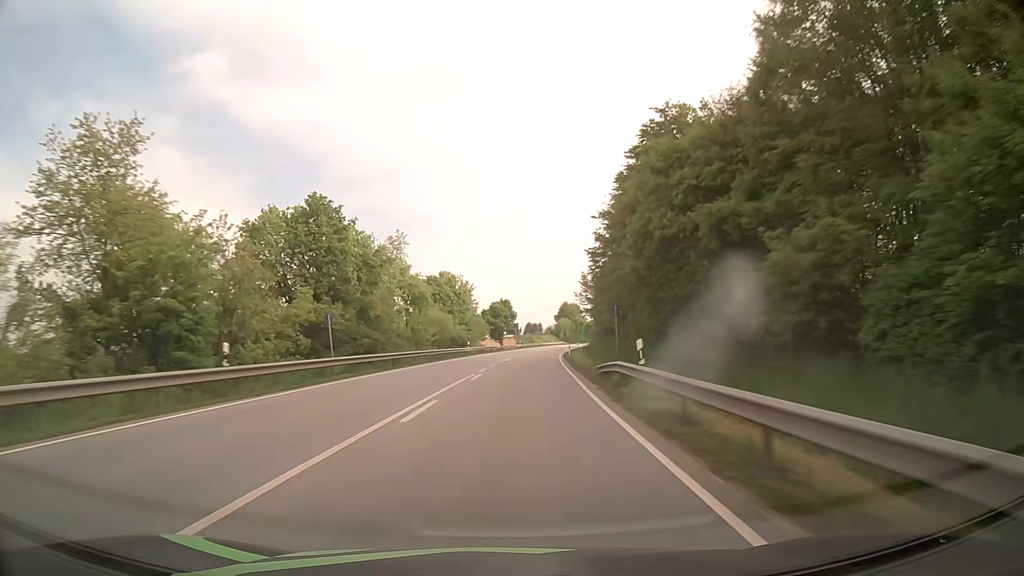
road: primary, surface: asphalt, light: Day
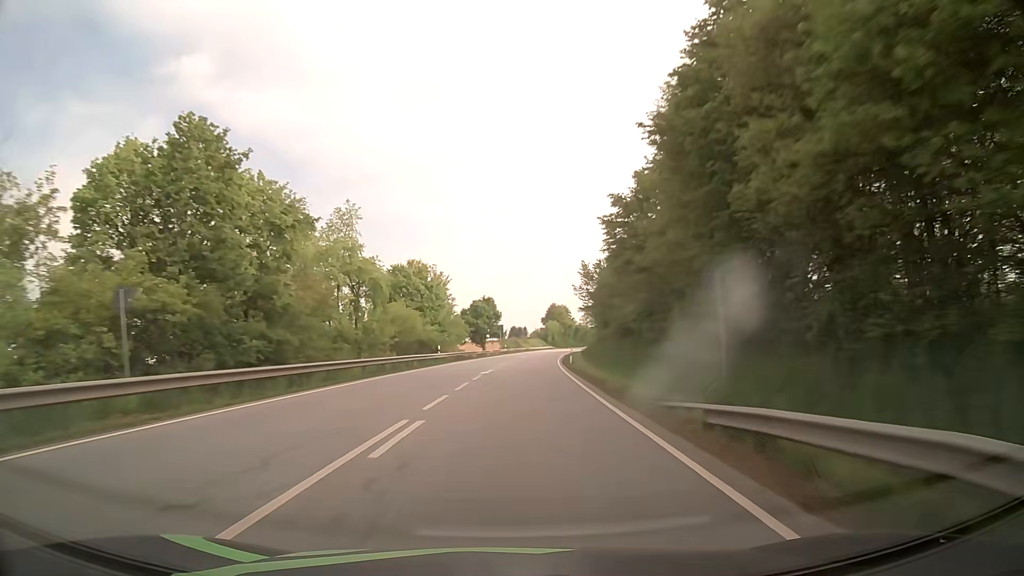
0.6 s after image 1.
(+0.1, +15.4) m; +1°
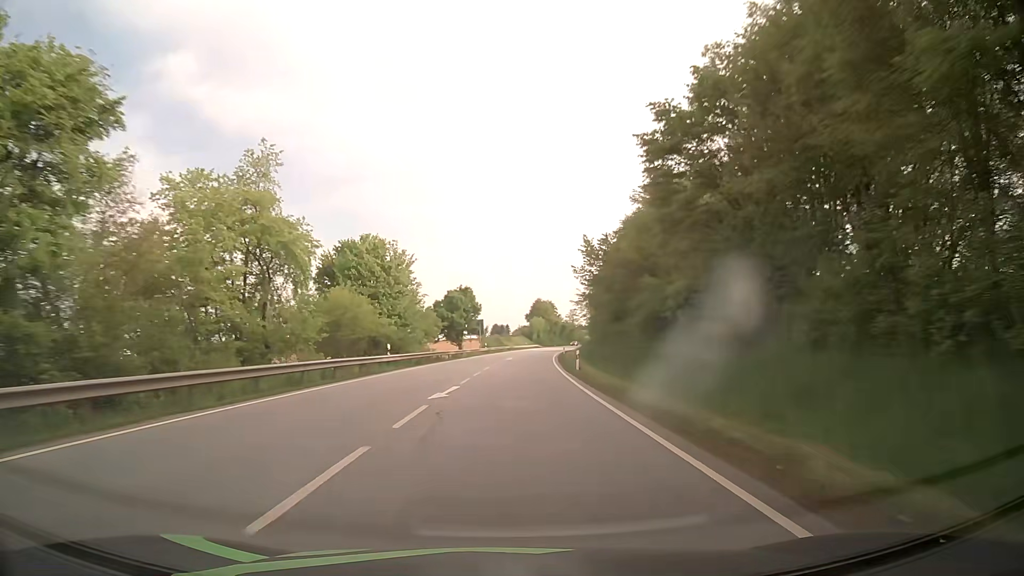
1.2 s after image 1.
(+0.2, +15.3) m; +1°
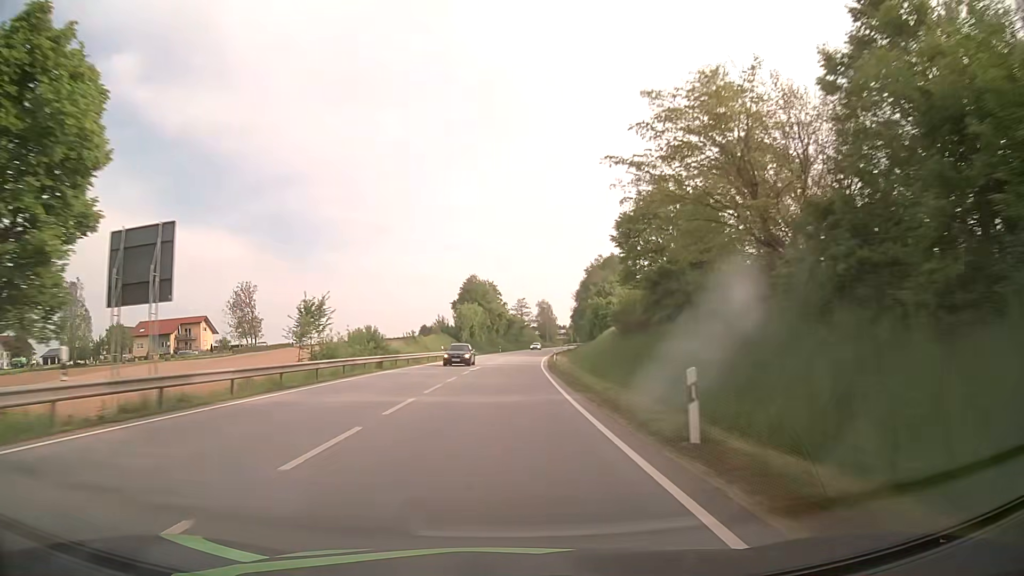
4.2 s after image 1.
(+4.0, +75.6) m; +5°
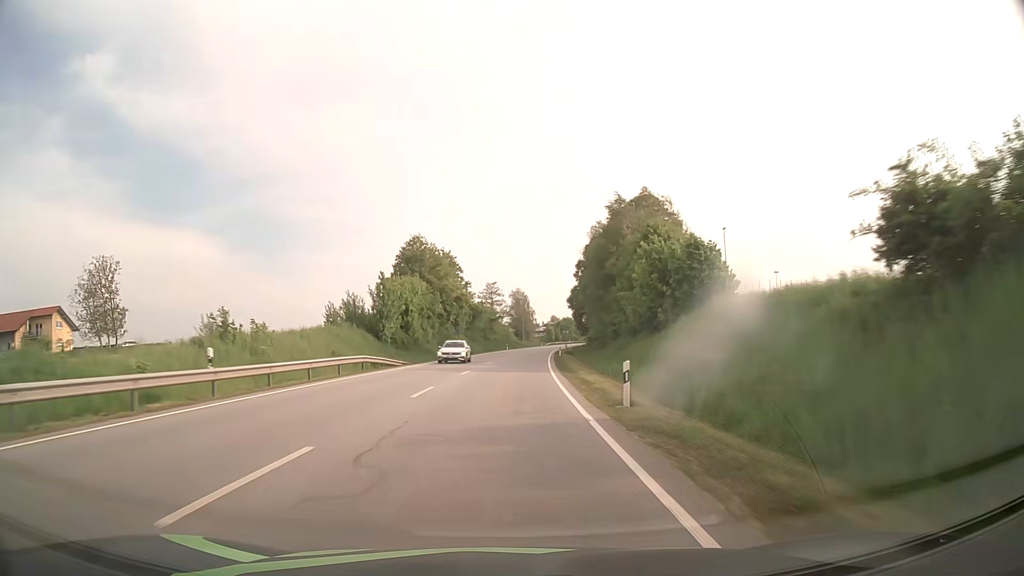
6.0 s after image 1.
(+1.2, +44.8) m; +3°
